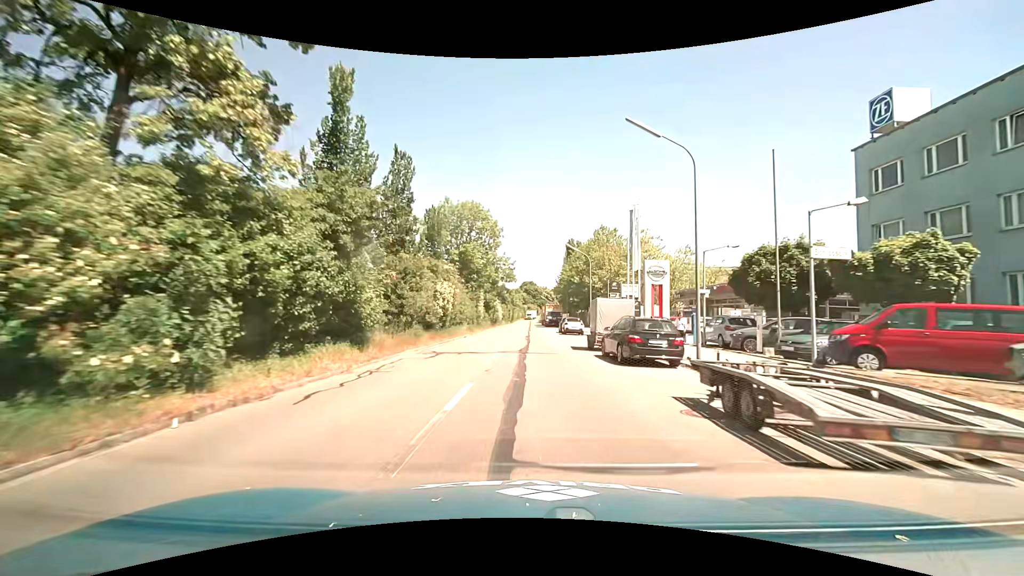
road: tertiary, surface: asphalt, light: Day
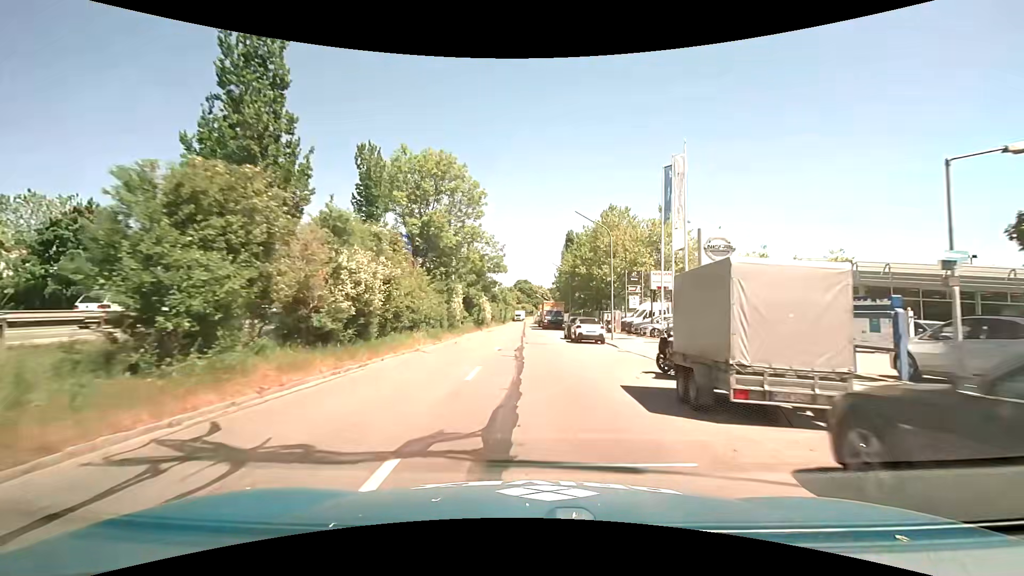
(+0.1, +14.4) m; +1°
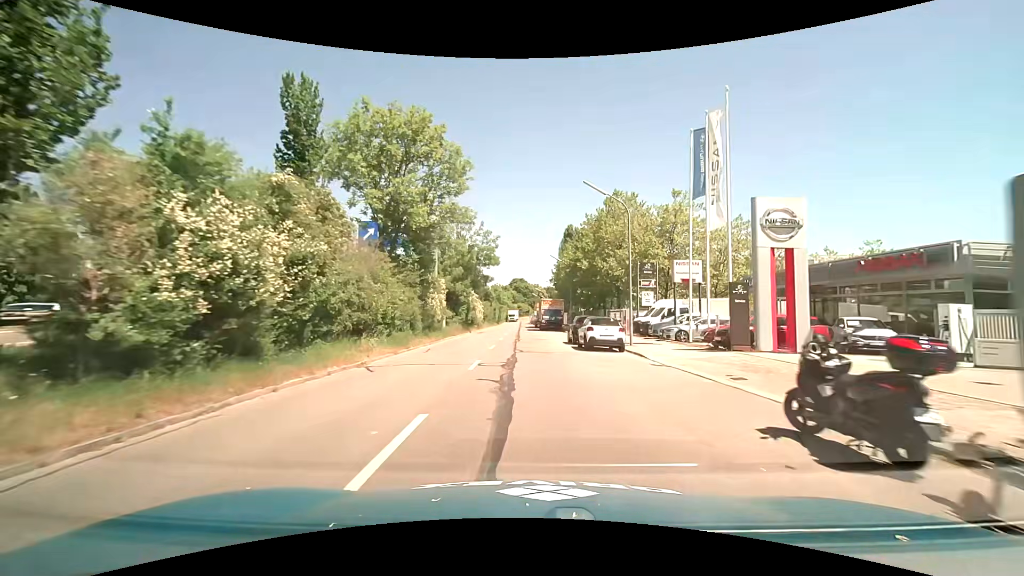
(0.0, +6.9) m; 0°
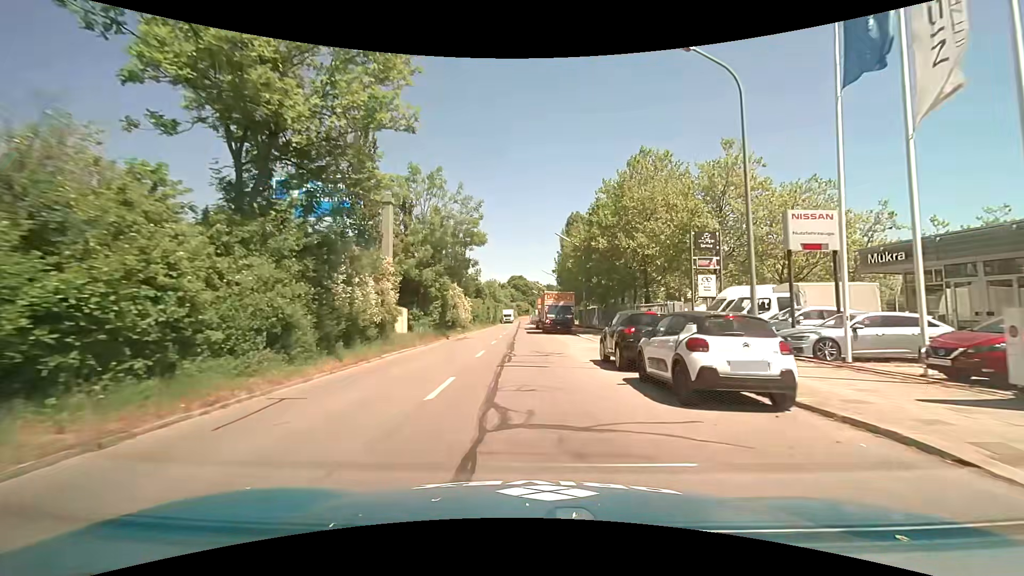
(0.0, +13.6) m; 0°
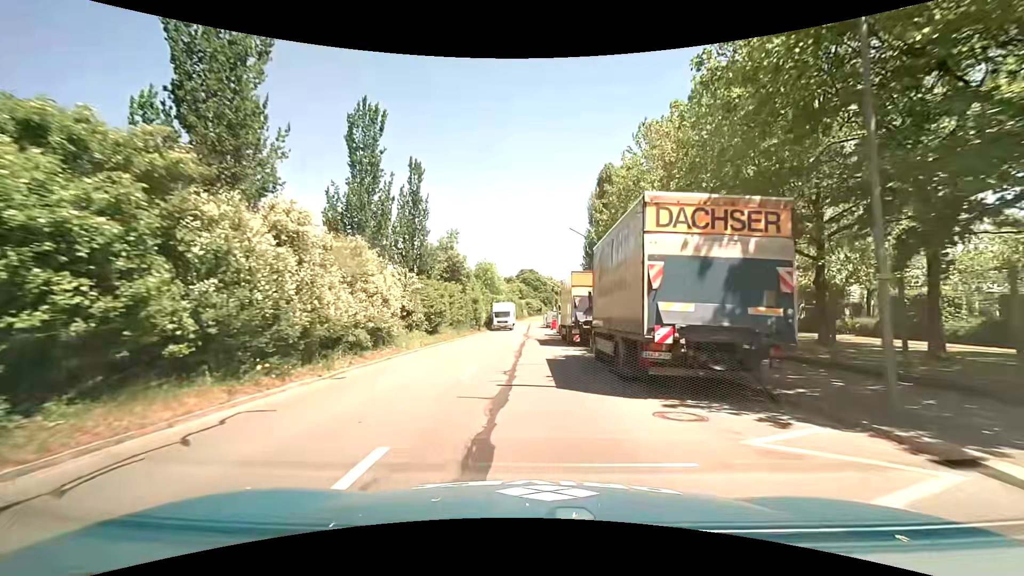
(-0.5, +33.4) m; -2°
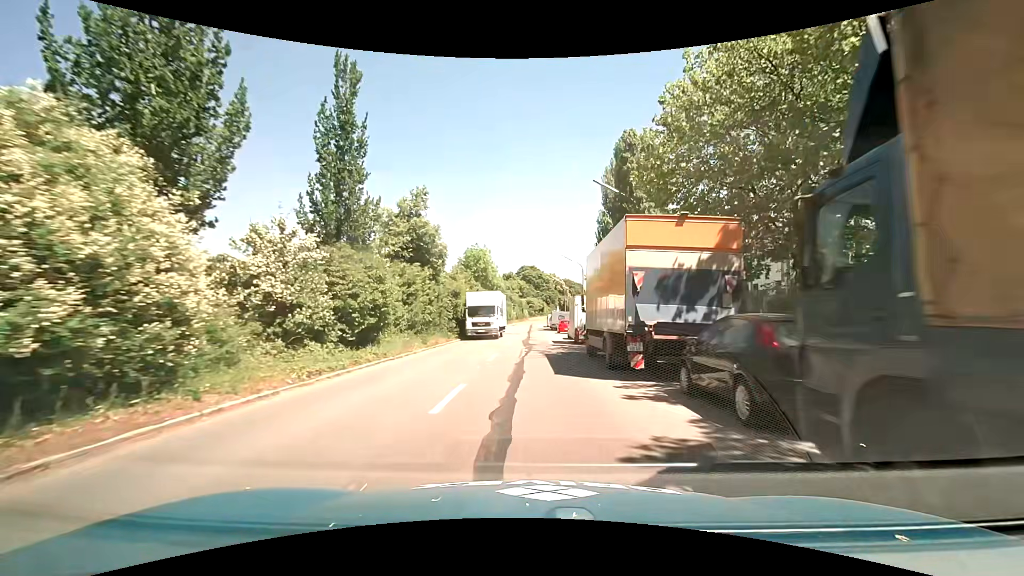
(0.0, +13.3) m; +1°
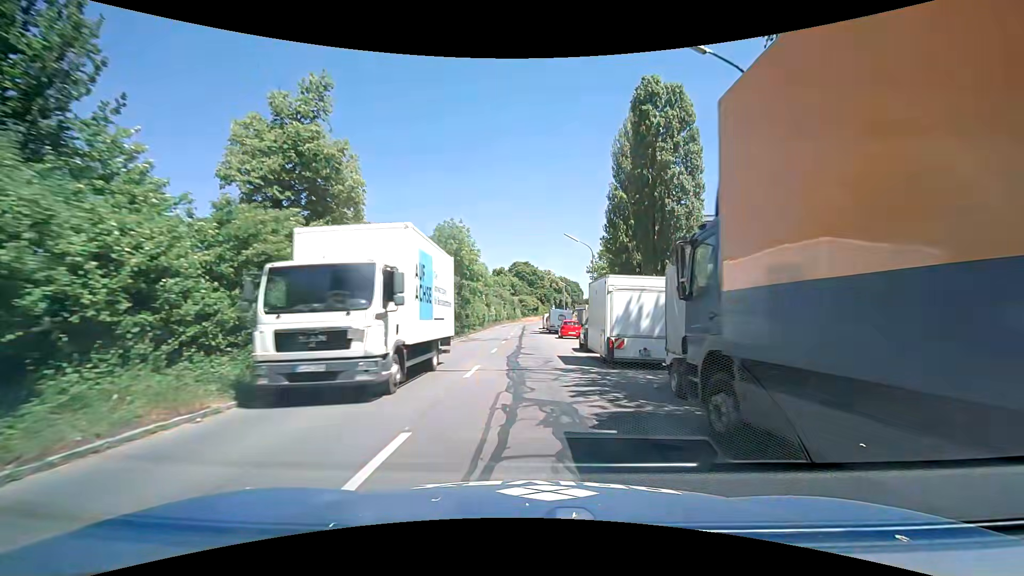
(-0.1, +13.4) m; 0°
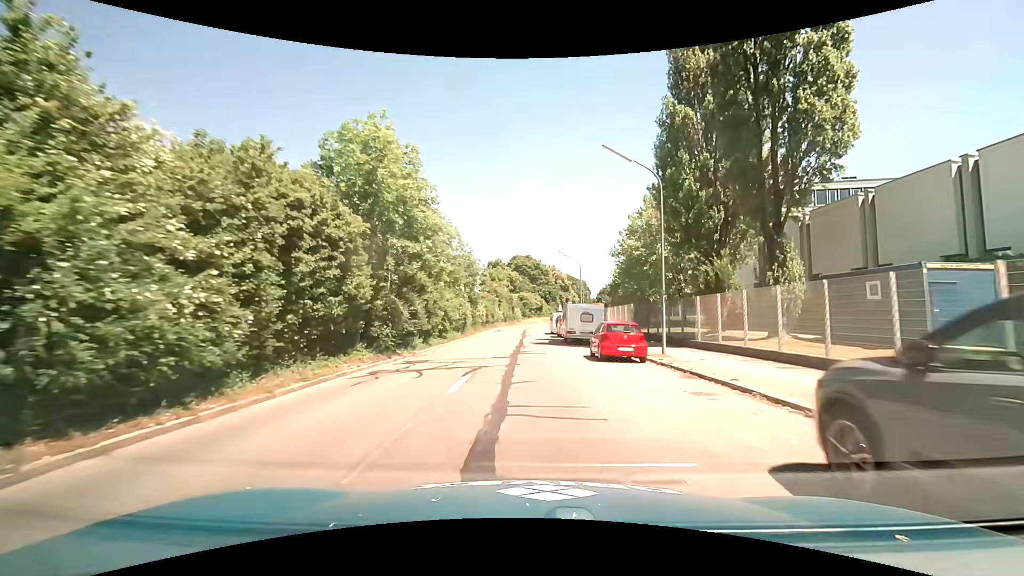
(+0.1, +20.5) m; 0°
(0, +10) (0, +20) (0, +30) (0, +40) (0, +50) (0, +60) (+1, +70) (+3, +80) (+5, +89) (+8, +99) m
